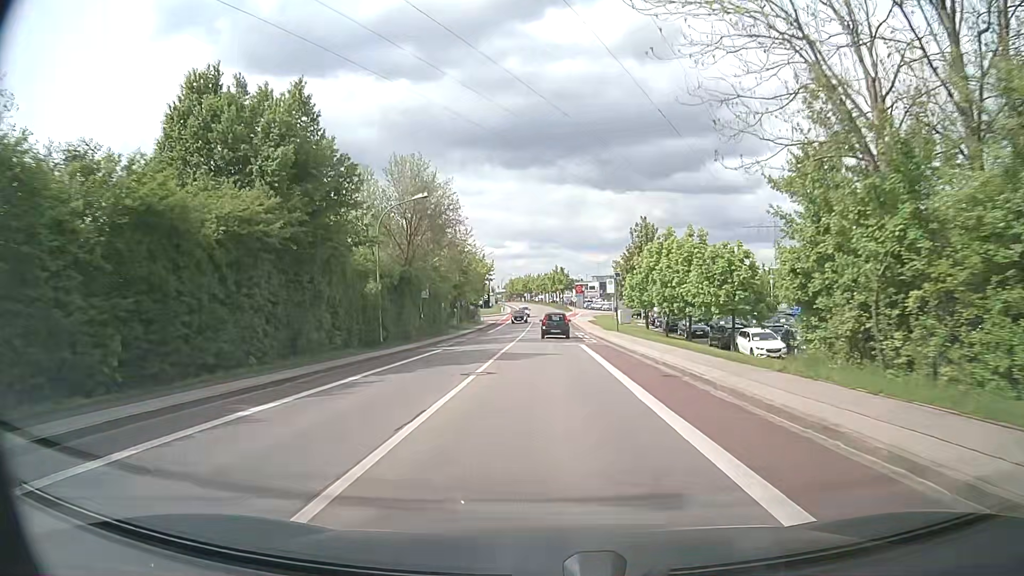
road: tertiary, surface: asphalt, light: Day
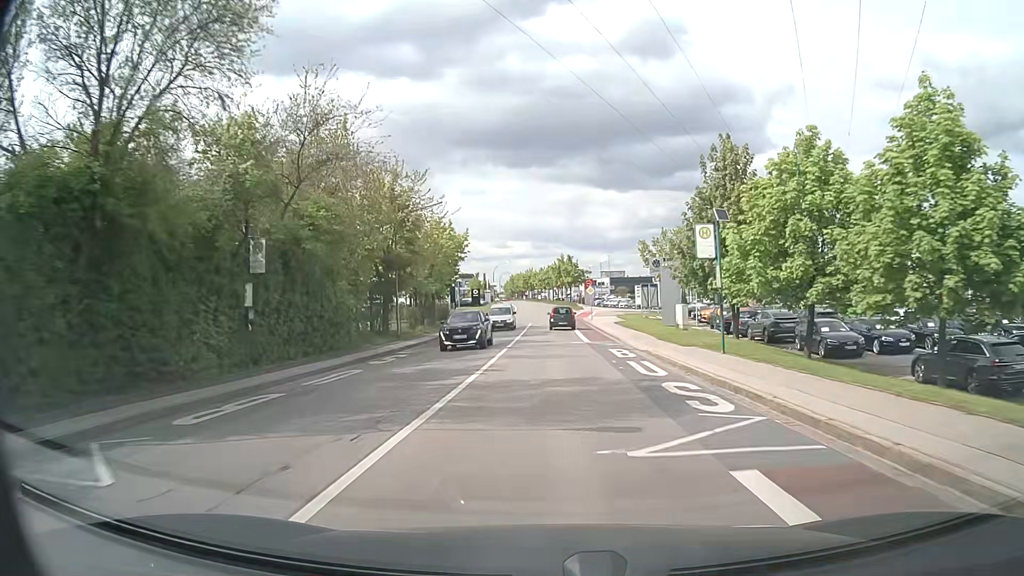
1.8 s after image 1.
(+0.1, +26.2) m; 0°
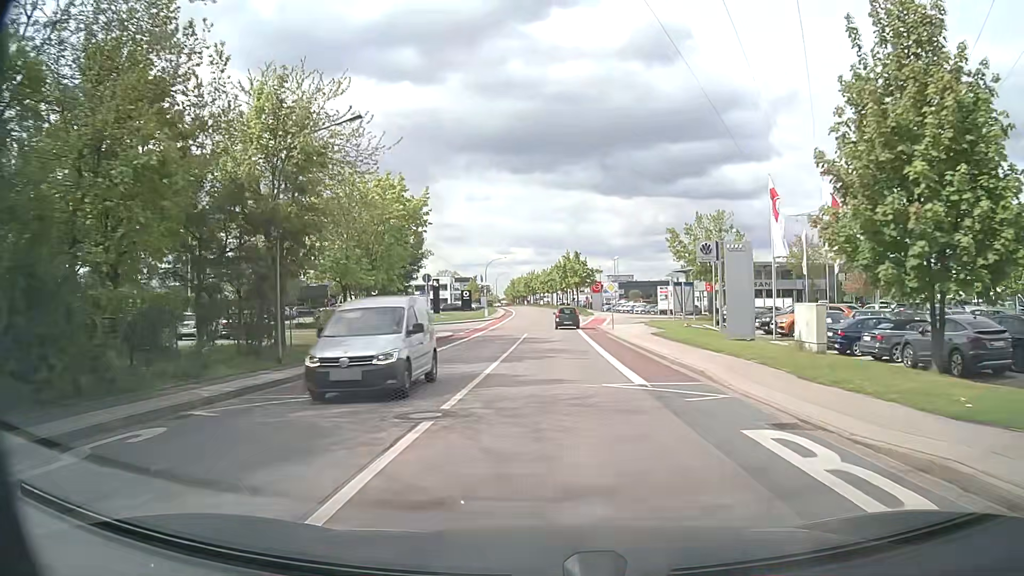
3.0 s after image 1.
(-0.1, +16.7) m; -1°
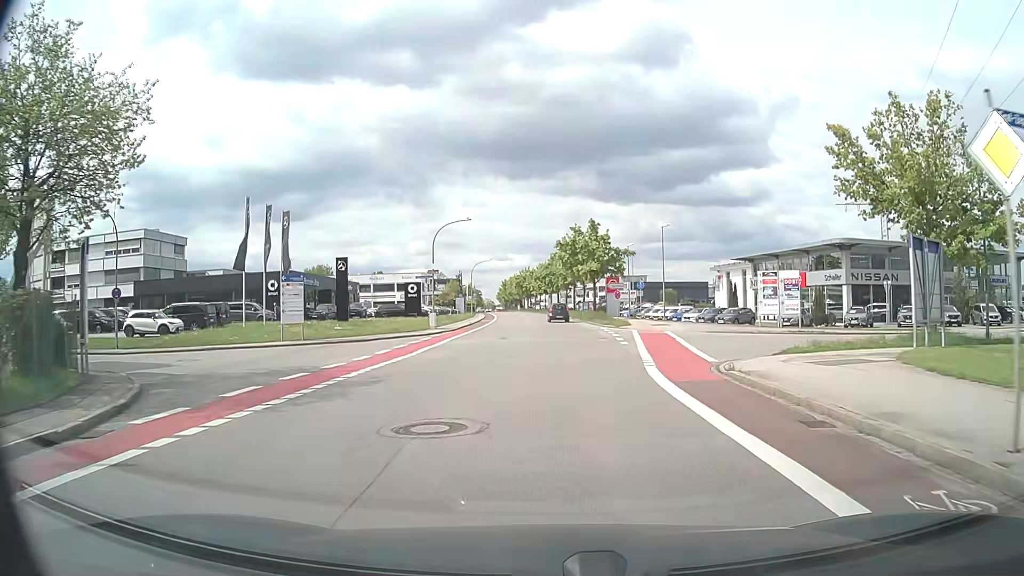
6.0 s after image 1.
(+0.1, +36.7) m; +1°
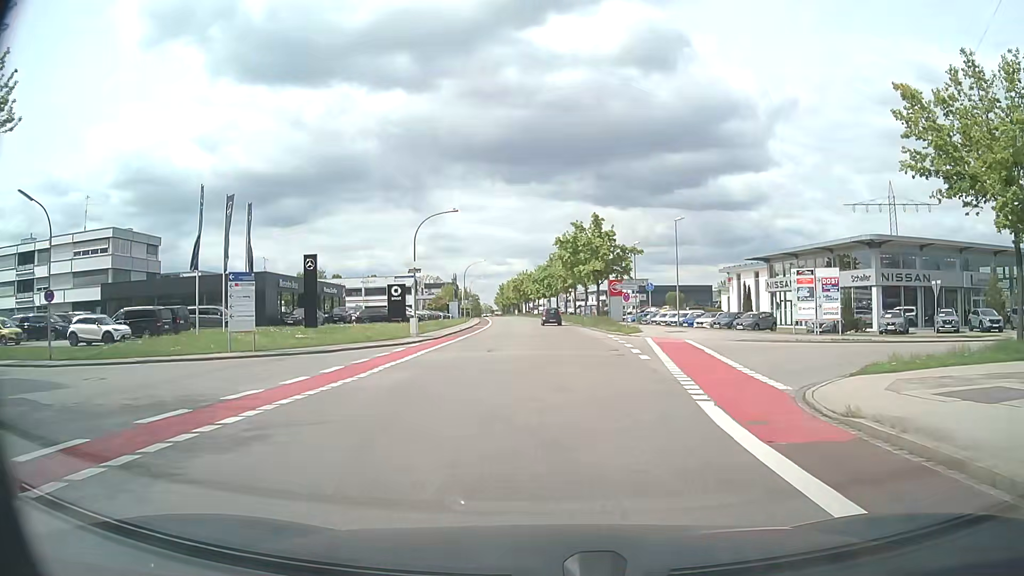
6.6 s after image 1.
(0.0, +5.7) m; 0°
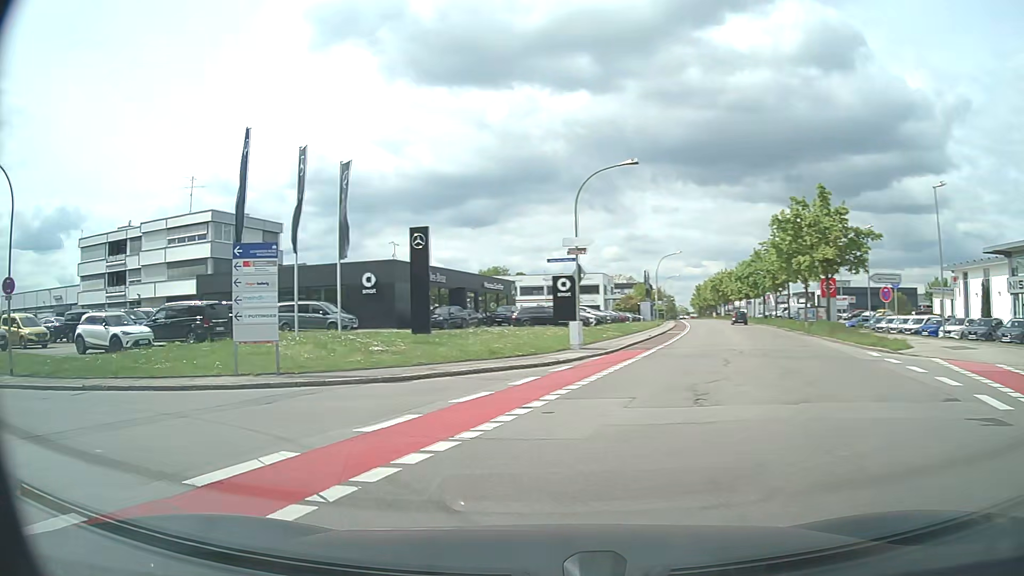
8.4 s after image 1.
(-0.9, +12.6) m; -18°
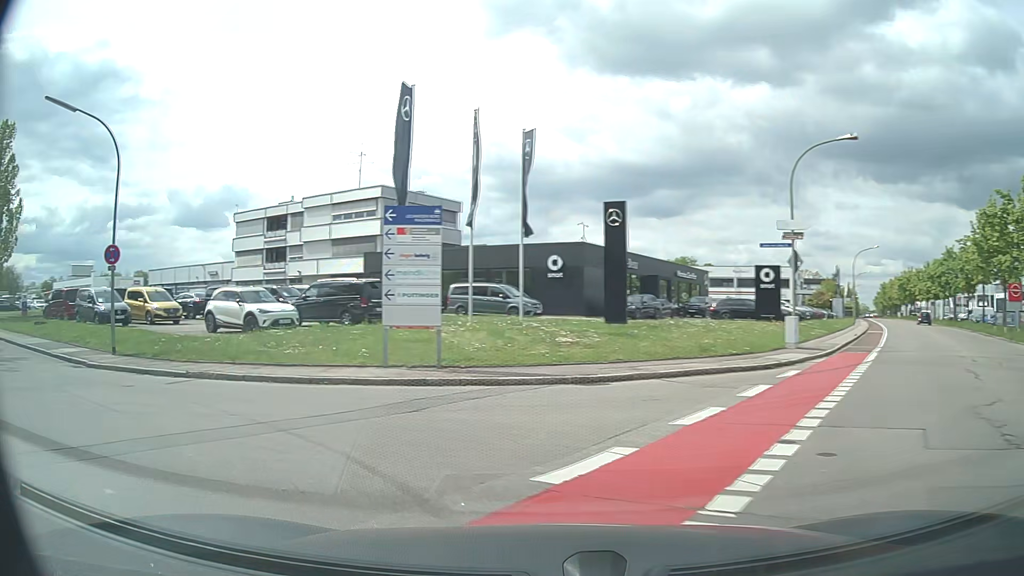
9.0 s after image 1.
(-0.4, +3.3) m; -15°
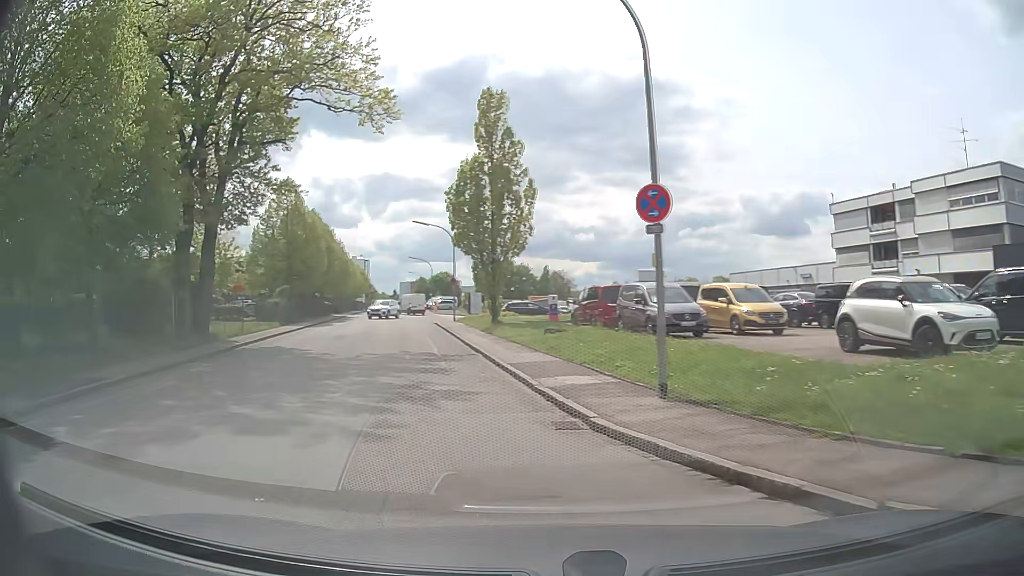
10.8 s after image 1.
(-4.6, +9.3) m; -49°
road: residential
